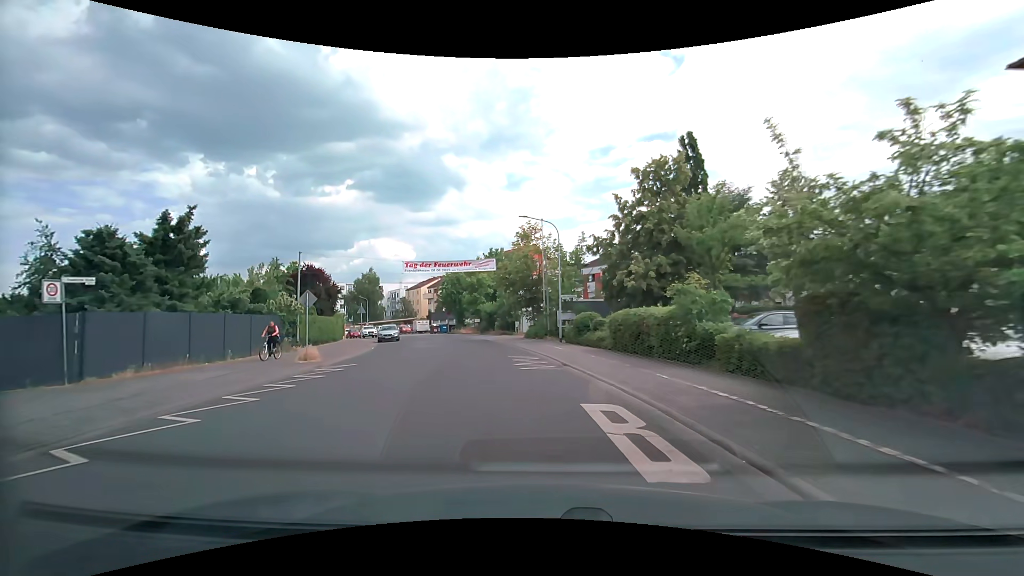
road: tertiary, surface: asphalt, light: Day
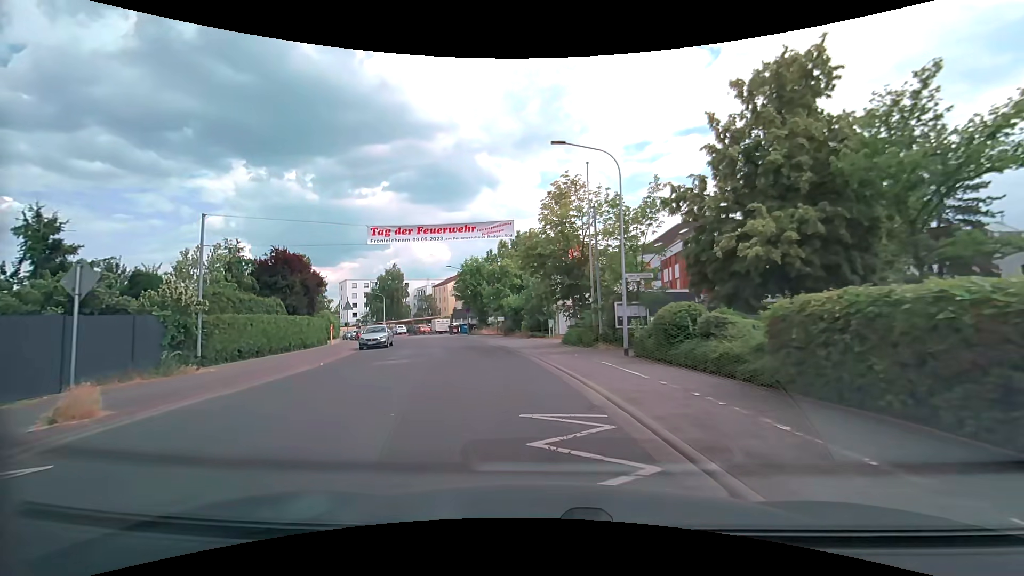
(-0.4, +12.3) m; -4°
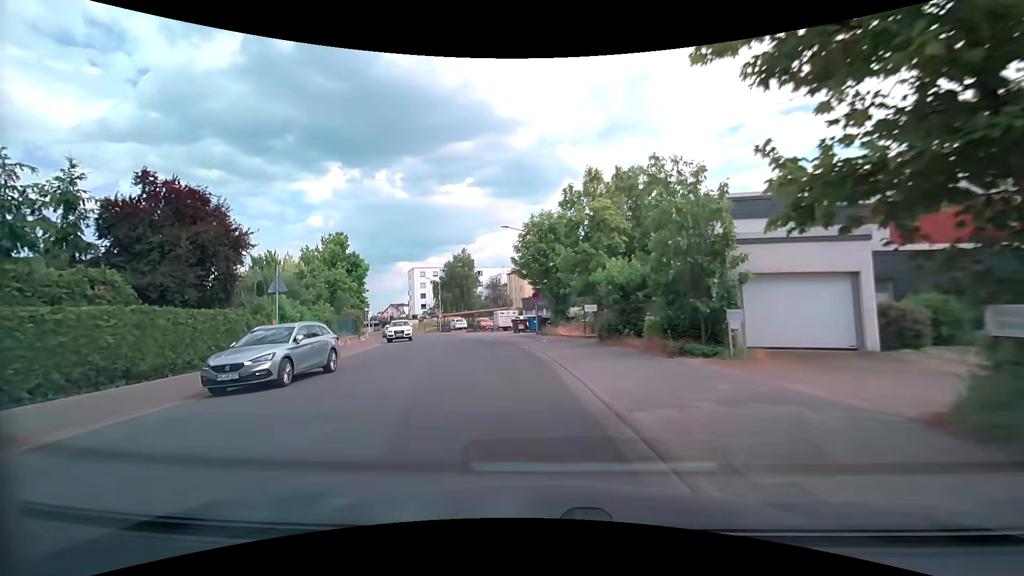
(-1.8, +20.9) m; -10°
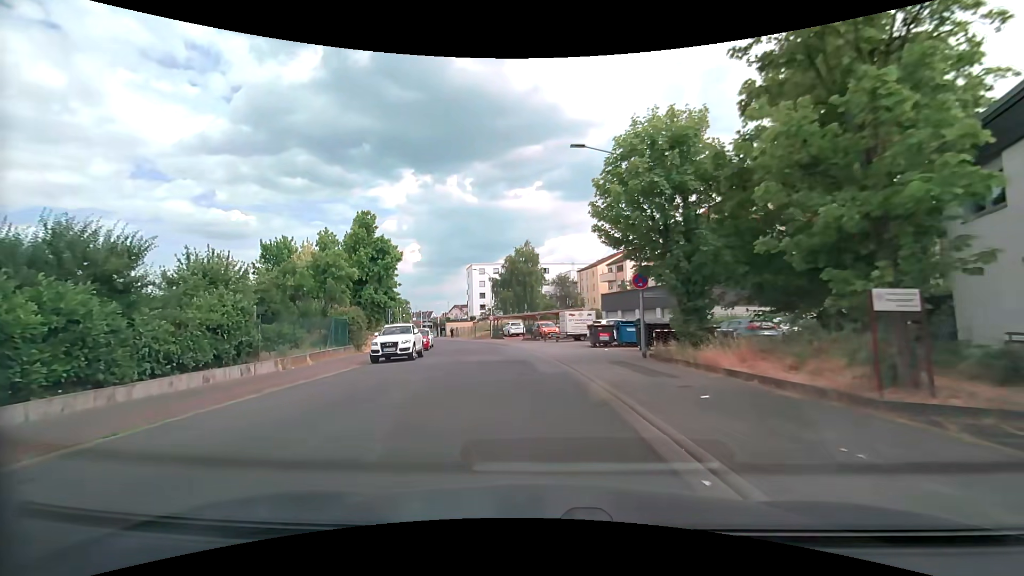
(-1.2, +17.1) m; -8°
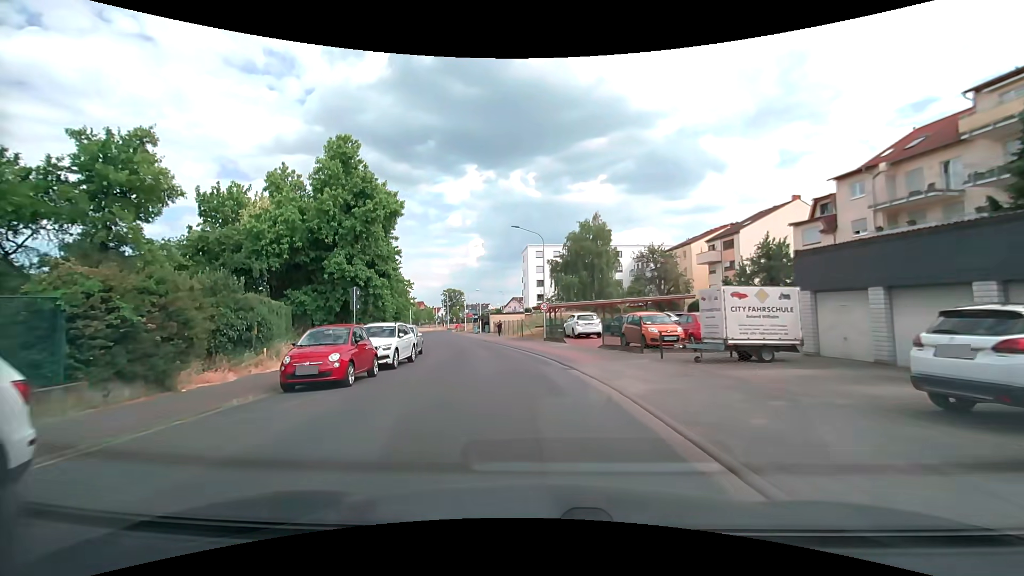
(-1.6, +22.2) m; -9°
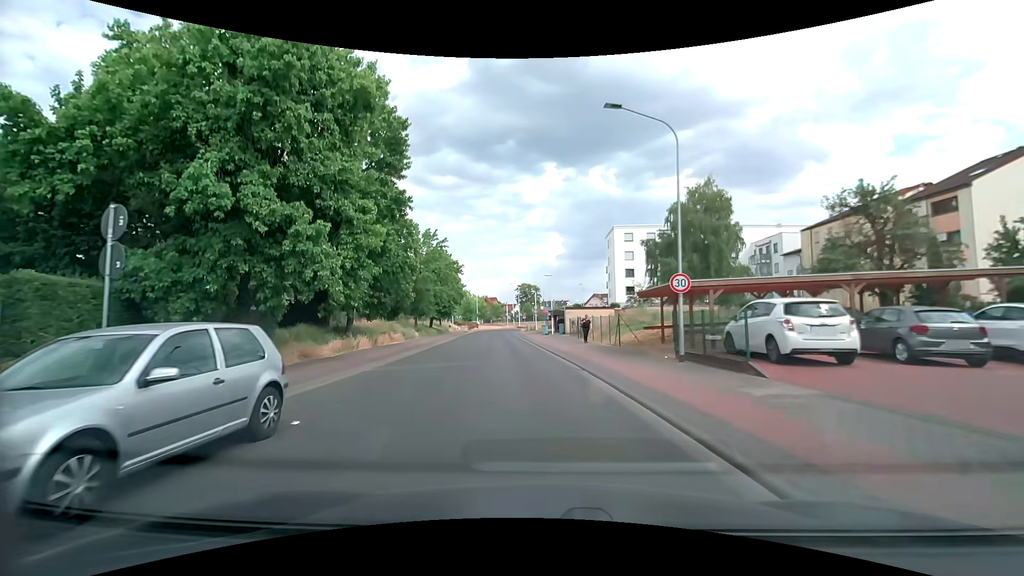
(-1.0, +18.9) m; -8°
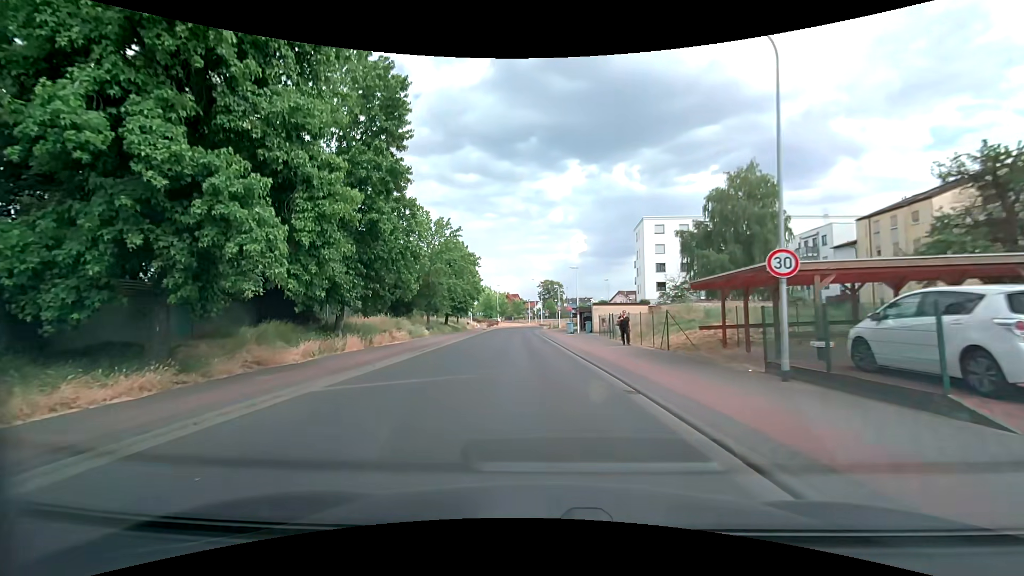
(-0.1, +4.9) m; -3°
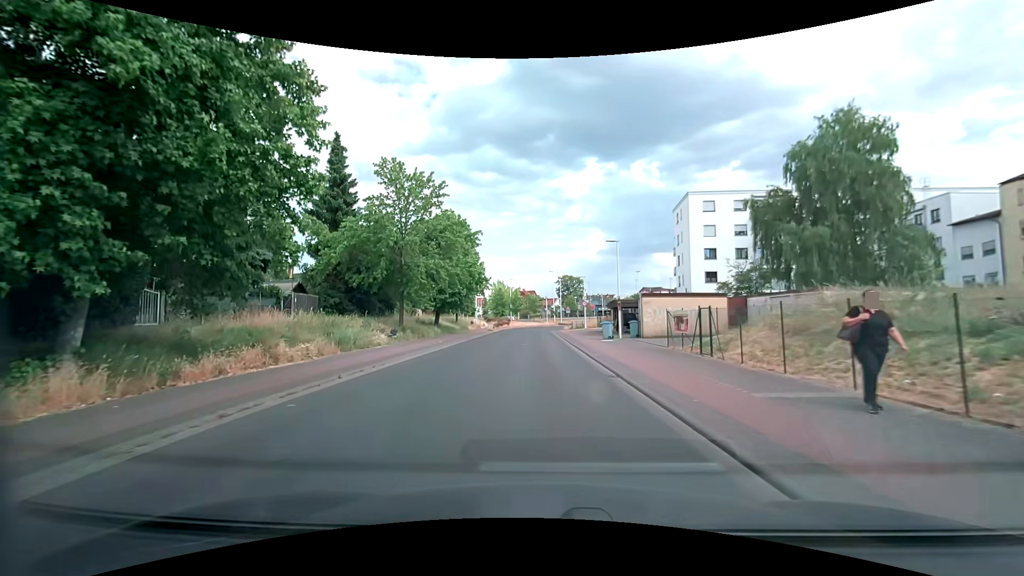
(-0.3, +14.7) m; -2°
(0, +10) (0, +20) (0, +30) (0, +40) (0, +50) (0, +60) (+1, +70) (+4, +79) (+9, +88) (+16, +95) m
